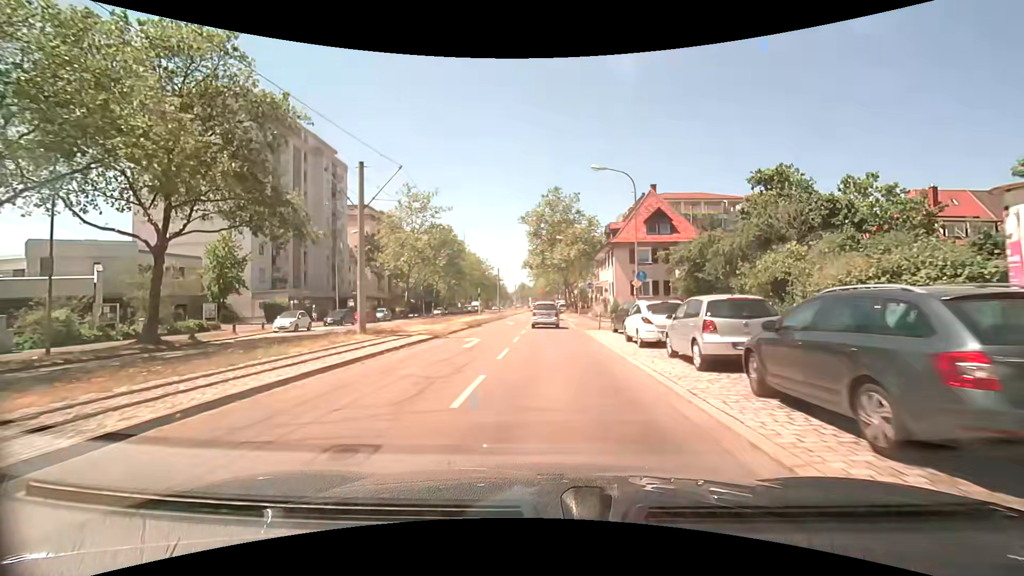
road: tertiary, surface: asphalt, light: Day
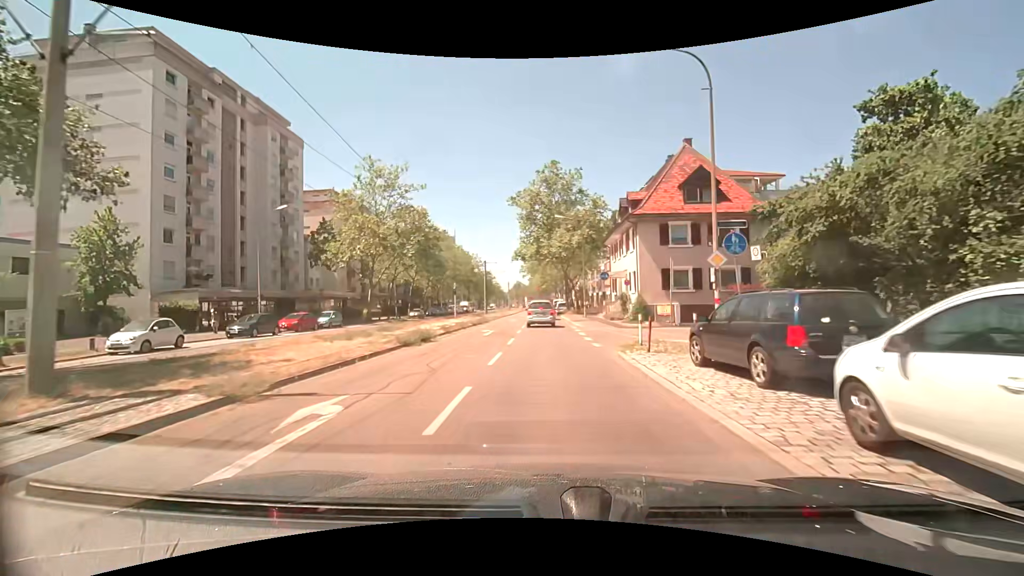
(+0.1, +13.2) m; +1°
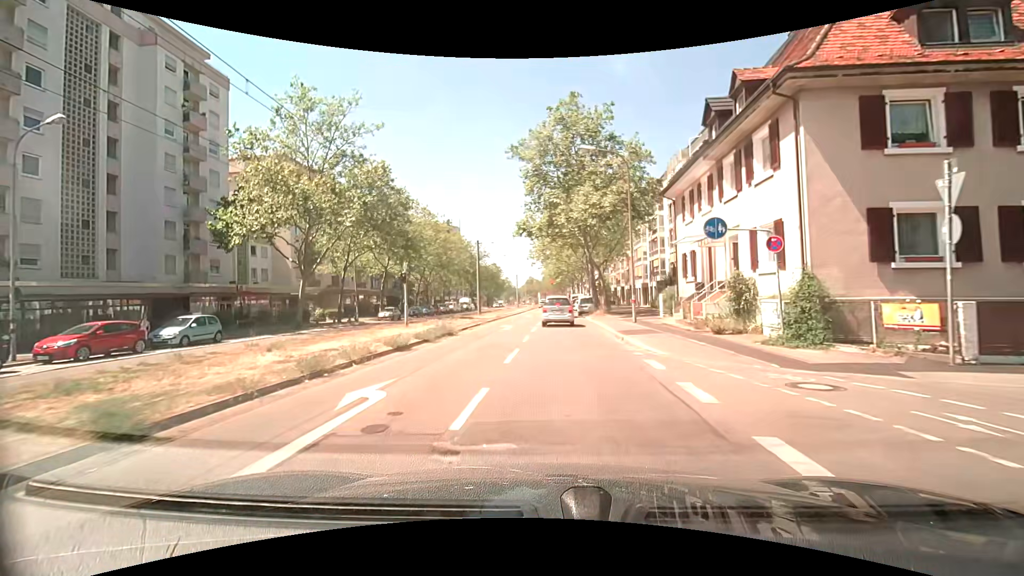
(-0.2, +18.7) m; -2°
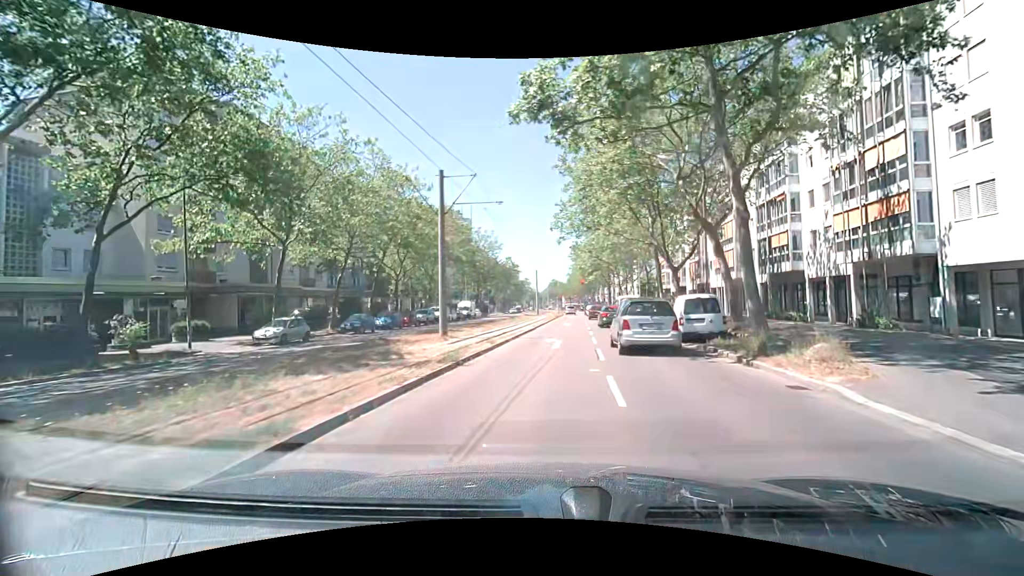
(-0.8, +27.2) m; -2°
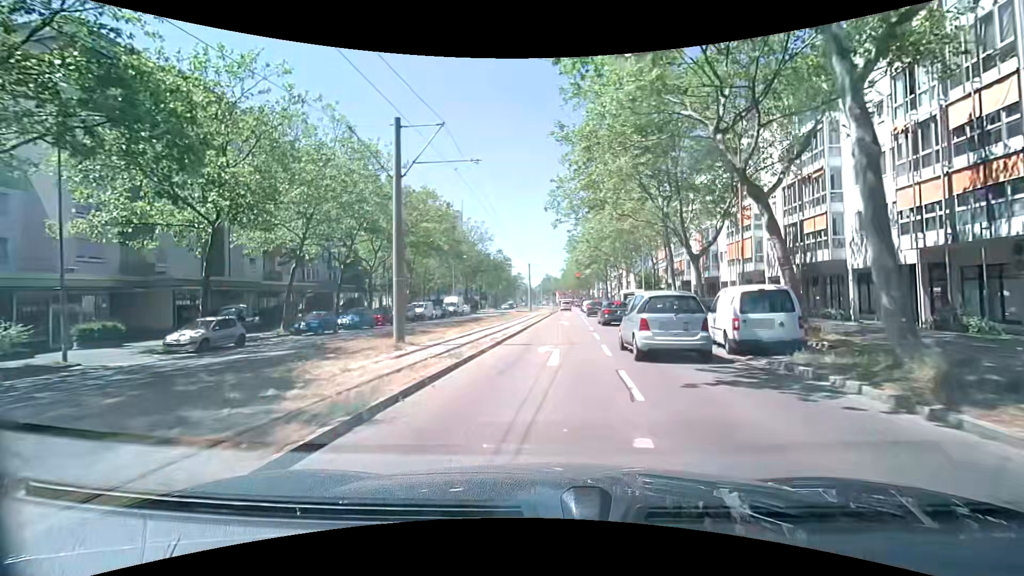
(0.0, +5.7) m; 0°
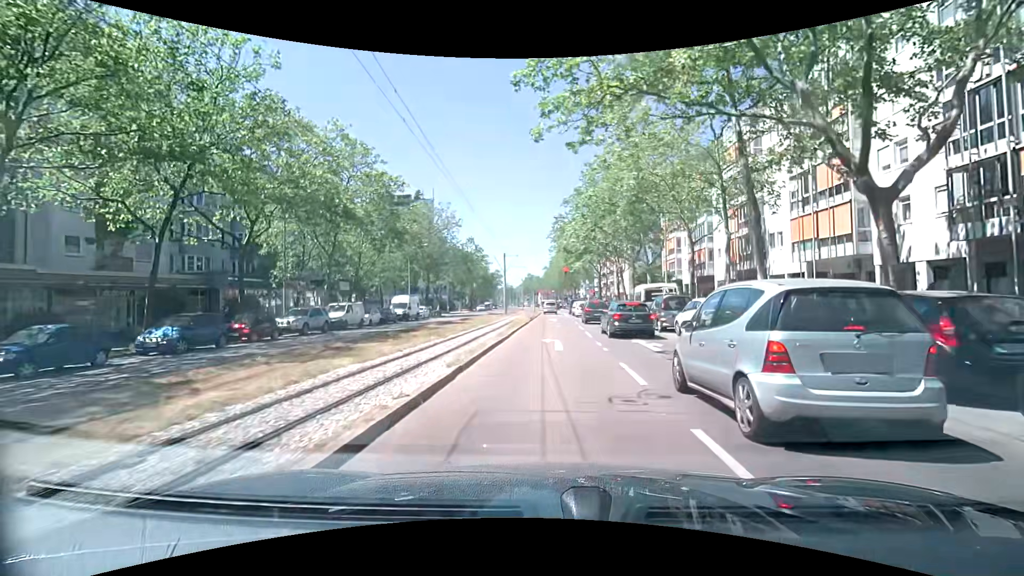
(+0.5, +16.2) m; +2°
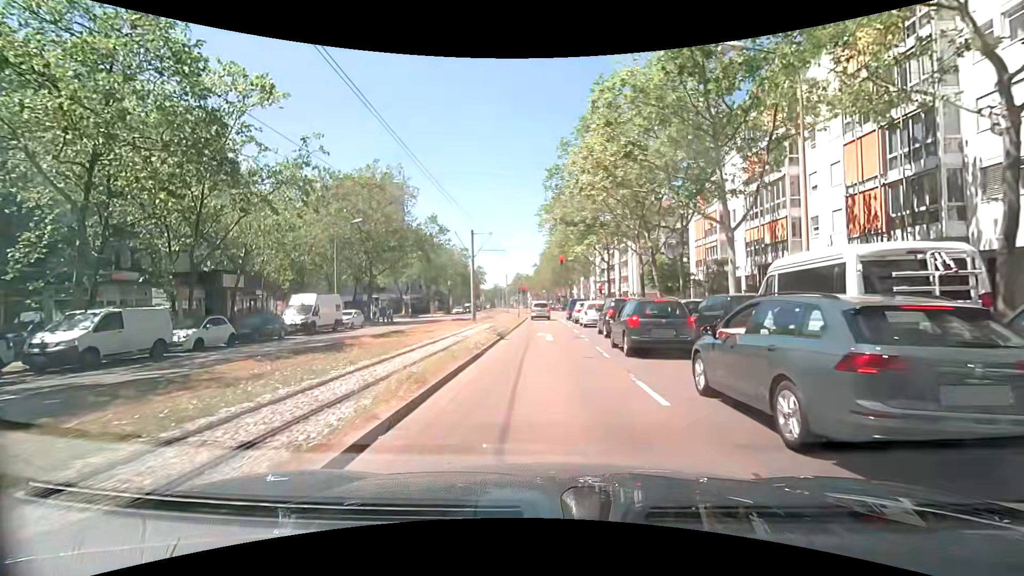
(+0.2, +19.4) m; +1°
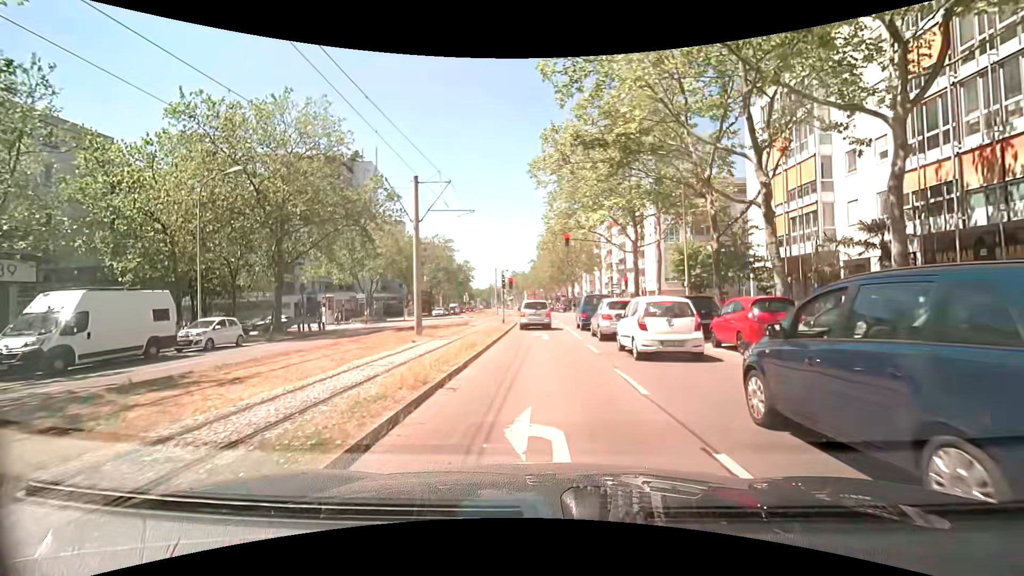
(+0.2, +16.9) m; +1°
